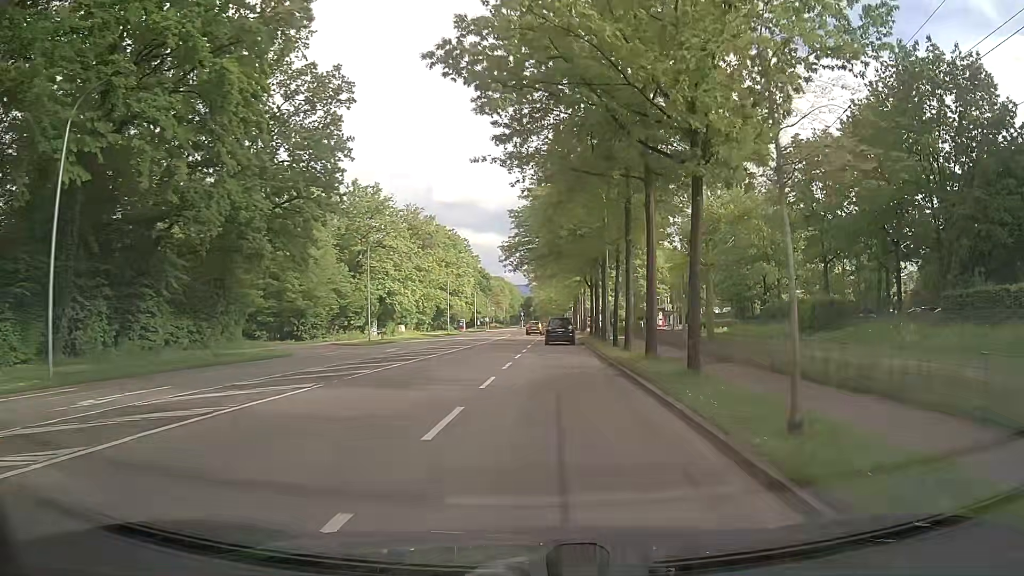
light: Day
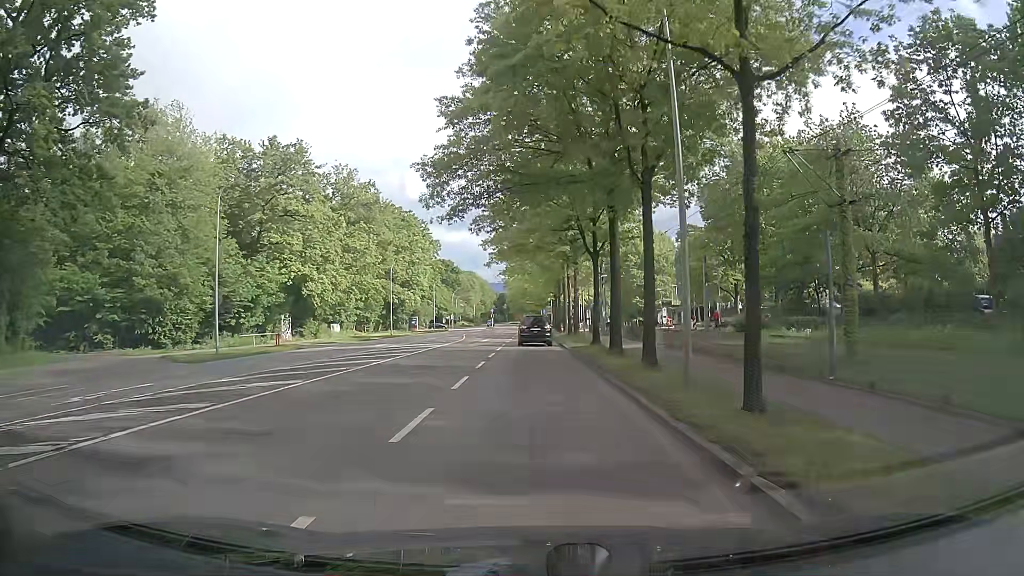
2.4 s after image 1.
(+0.5, +24.3) m; 0°
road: secondary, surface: asphalt
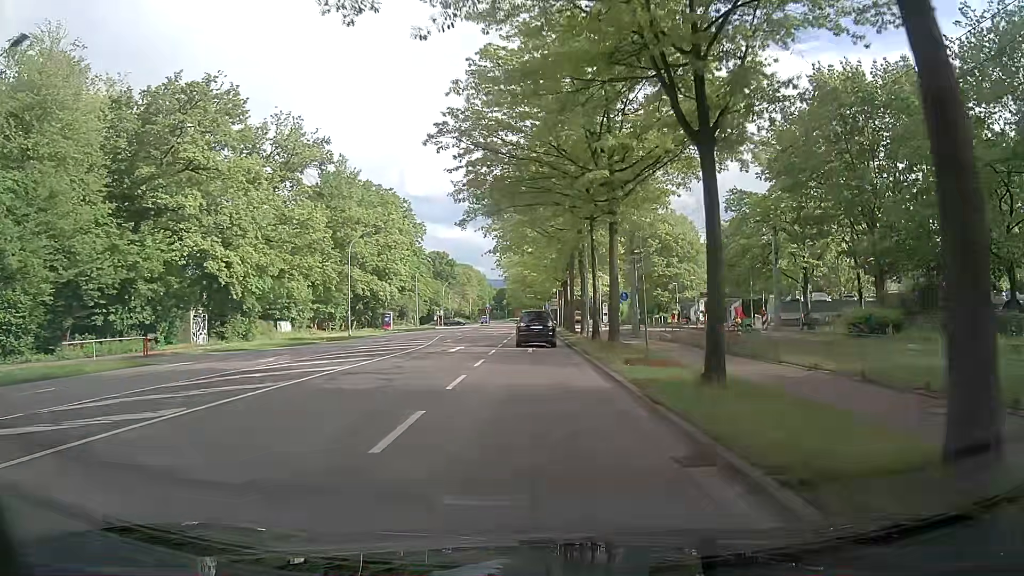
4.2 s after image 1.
(+0.3, +18.9) m; +1°
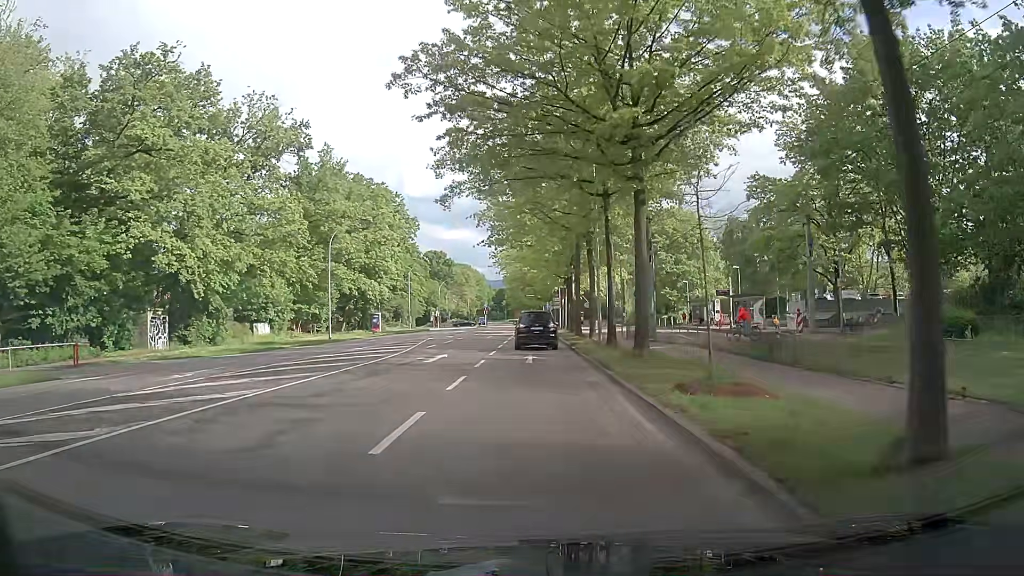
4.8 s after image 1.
(0.0, +6.0) m; 0°
